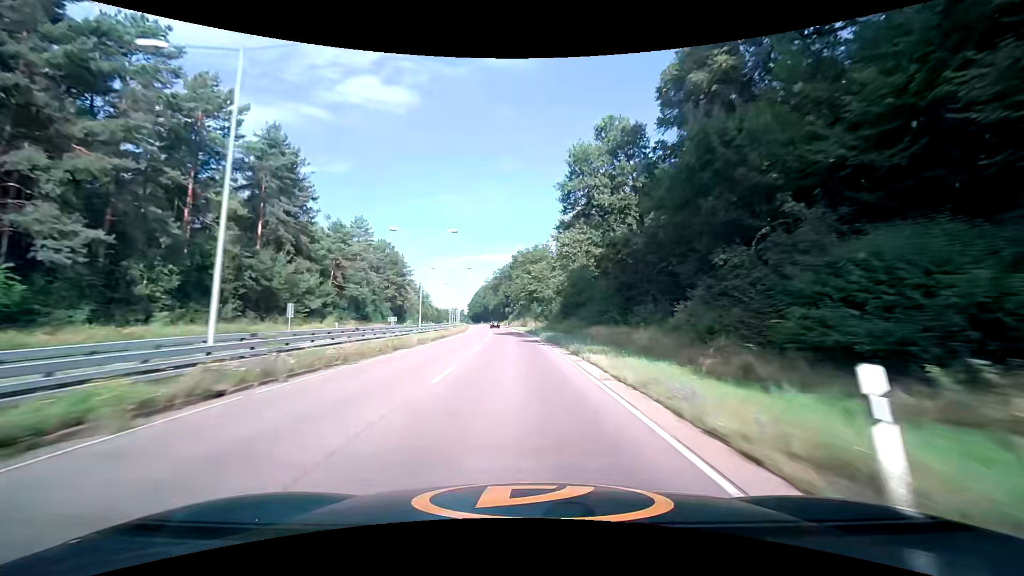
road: trunk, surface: asphalt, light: Day
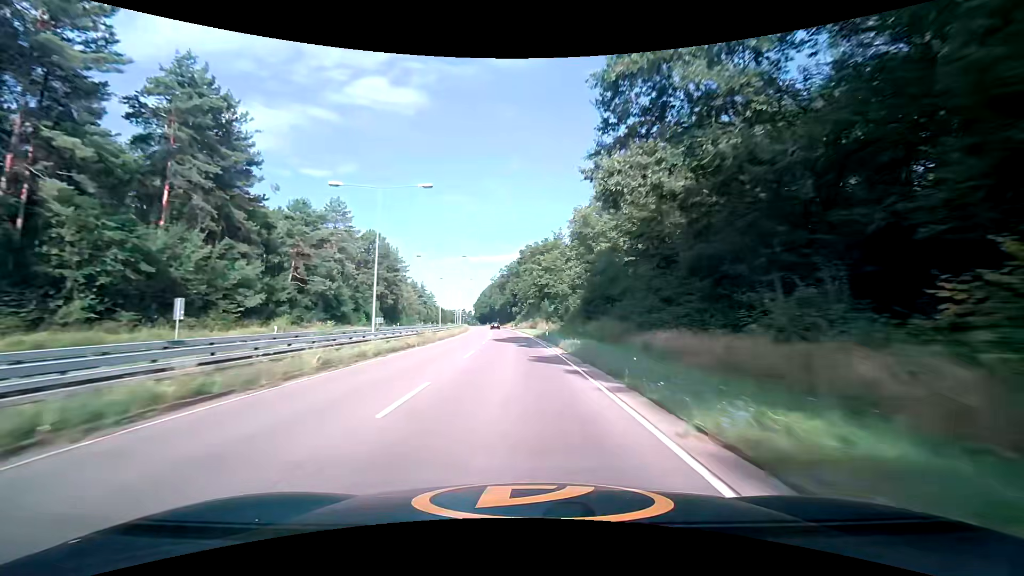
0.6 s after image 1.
(-0.1, +15.8) m; -1°
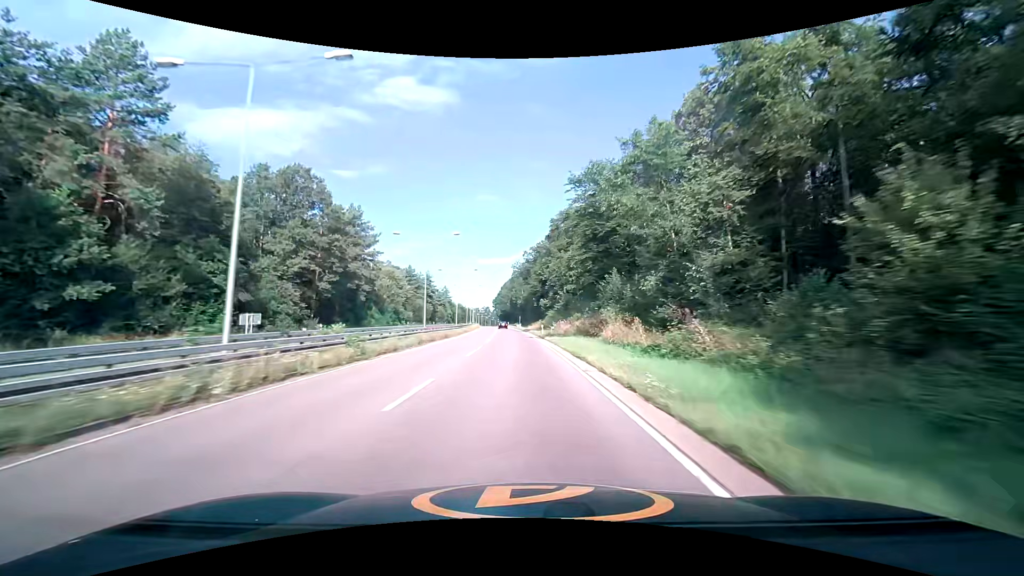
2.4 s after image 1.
(-1.3, +47.4) m; -3°
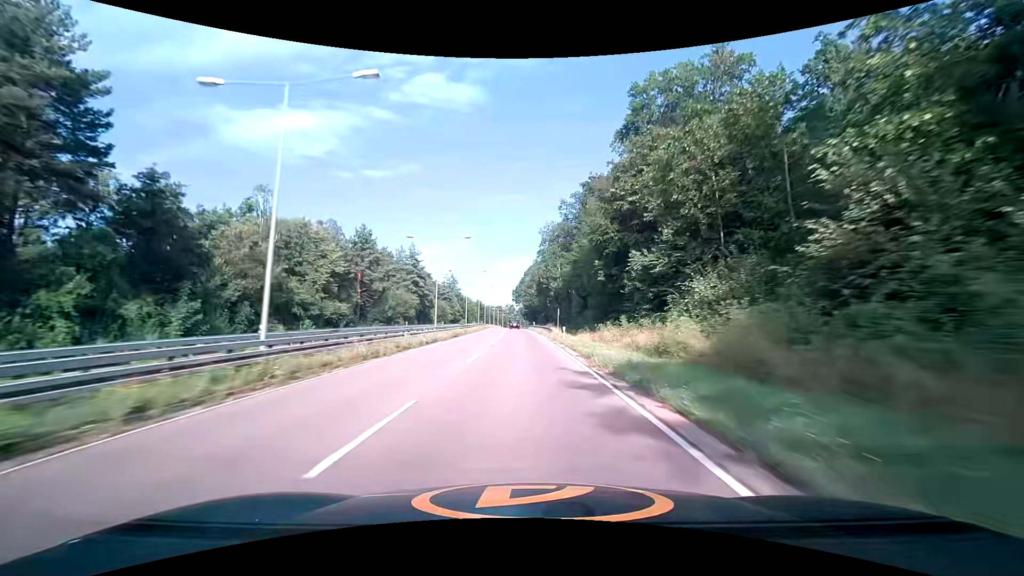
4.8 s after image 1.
(-2.1, +63.1) m; -3°
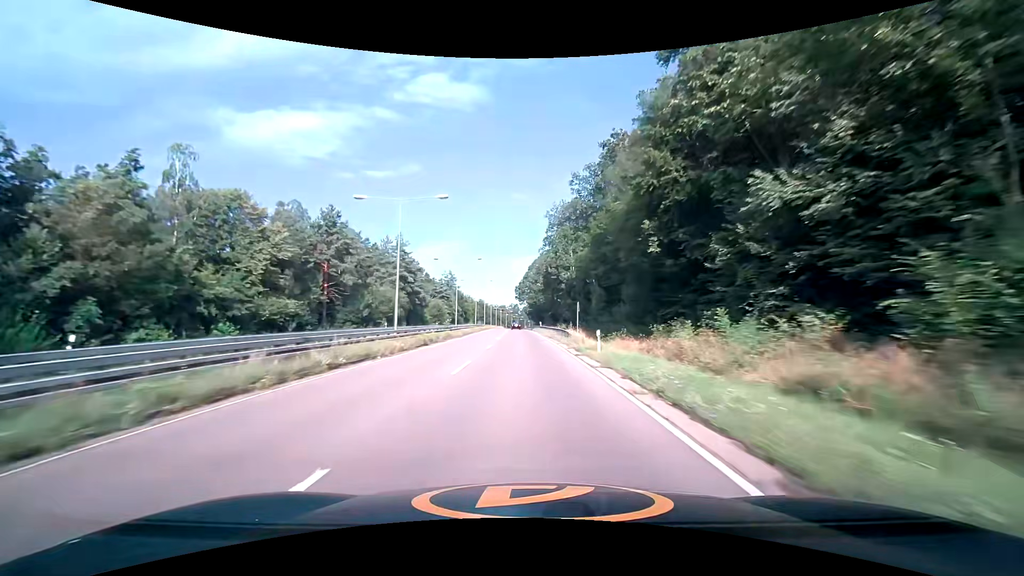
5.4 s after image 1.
(-0.1, +15.8) m; 0°
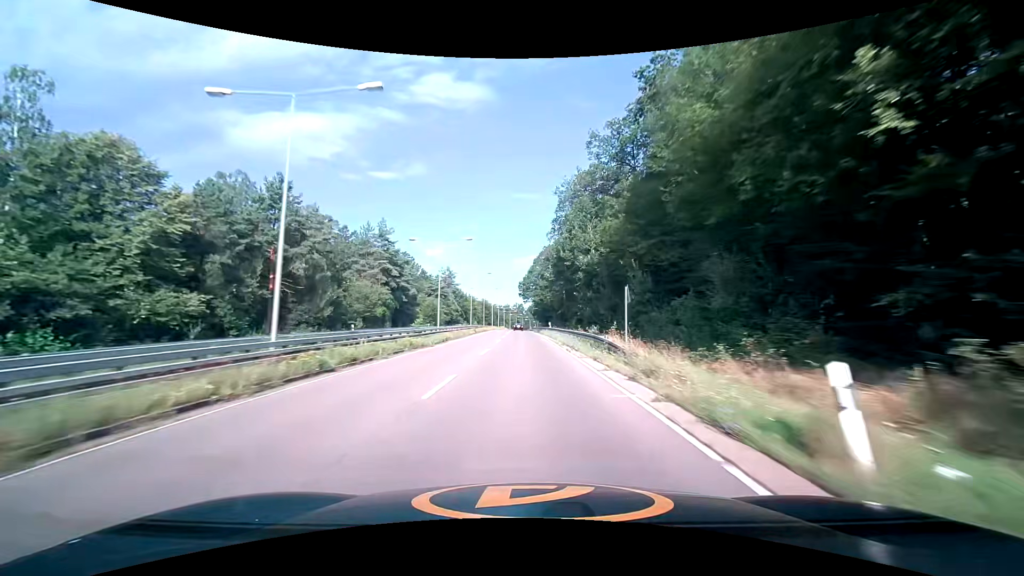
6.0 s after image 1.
(-0.1, +15.8) m; -1°
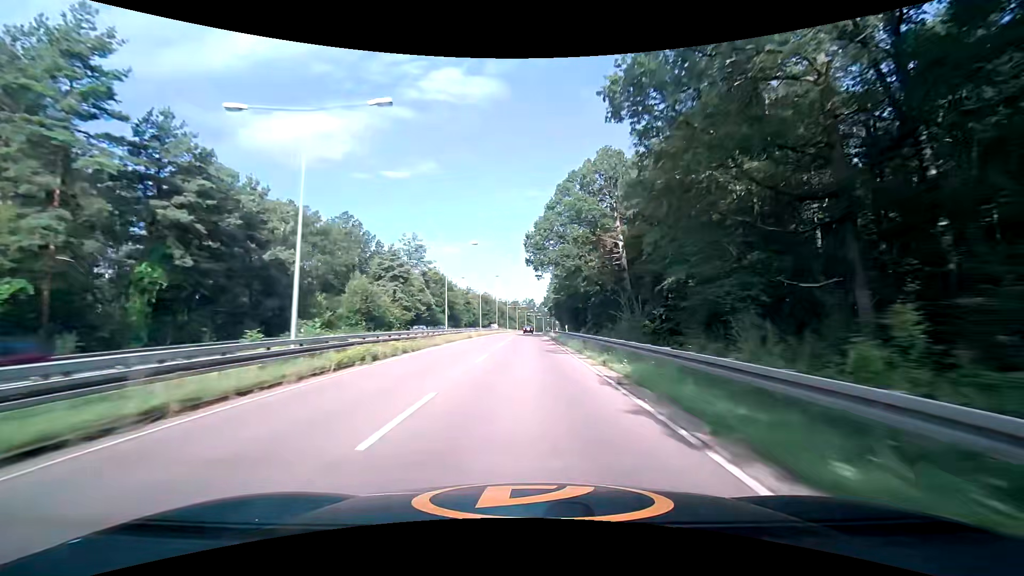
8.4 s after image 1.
(-0.6, +63.2) m; -1°
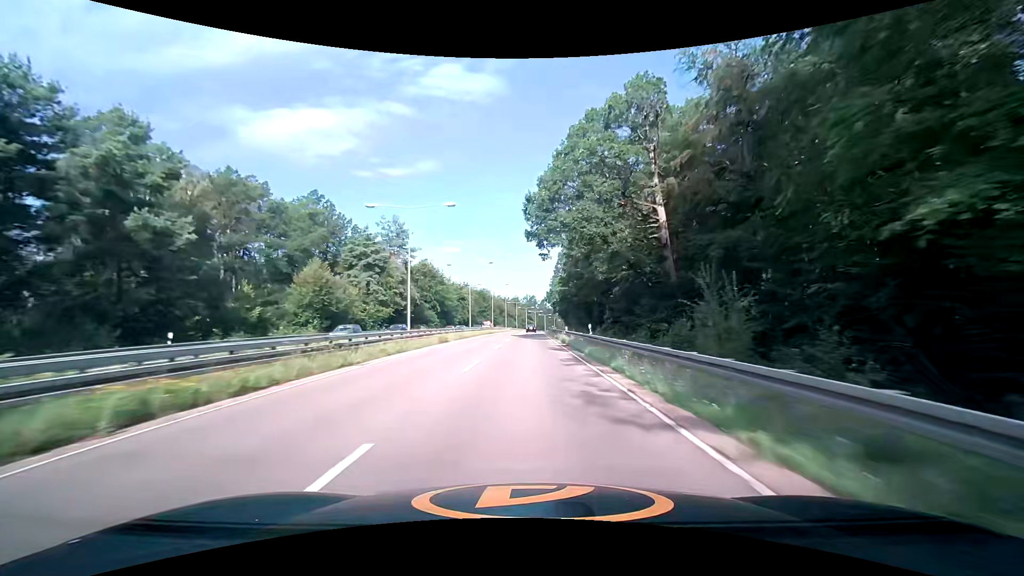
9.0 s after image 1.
(0.0, +15.8) m; 0°
(0, +10) (0, +20) (0, +30) (0, +40) (0, +50) (0, +60) (+1, +70) (+1, +80) (+1, +90) (+1, +100) m
